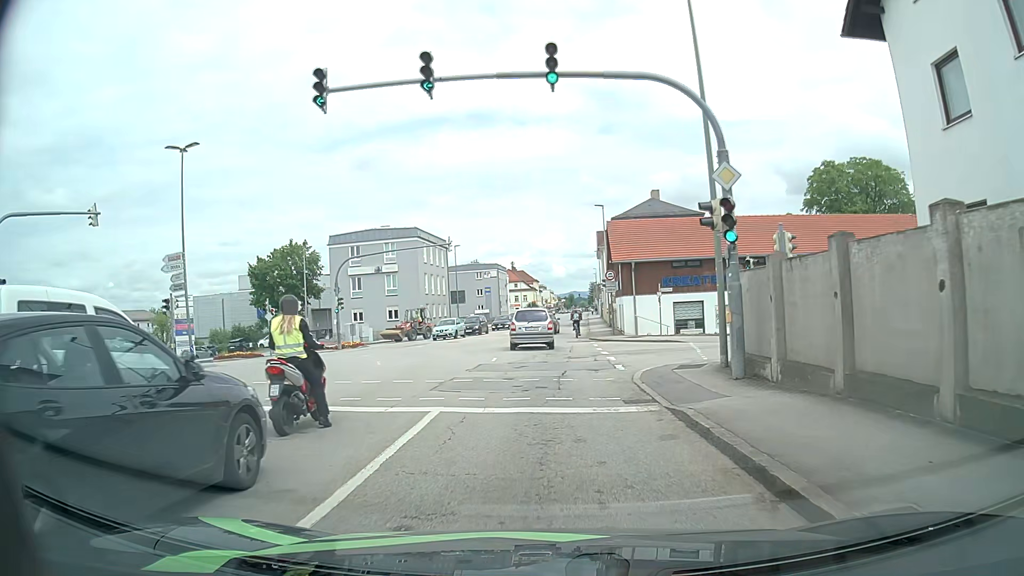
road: tertiary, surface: asphalt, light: Day
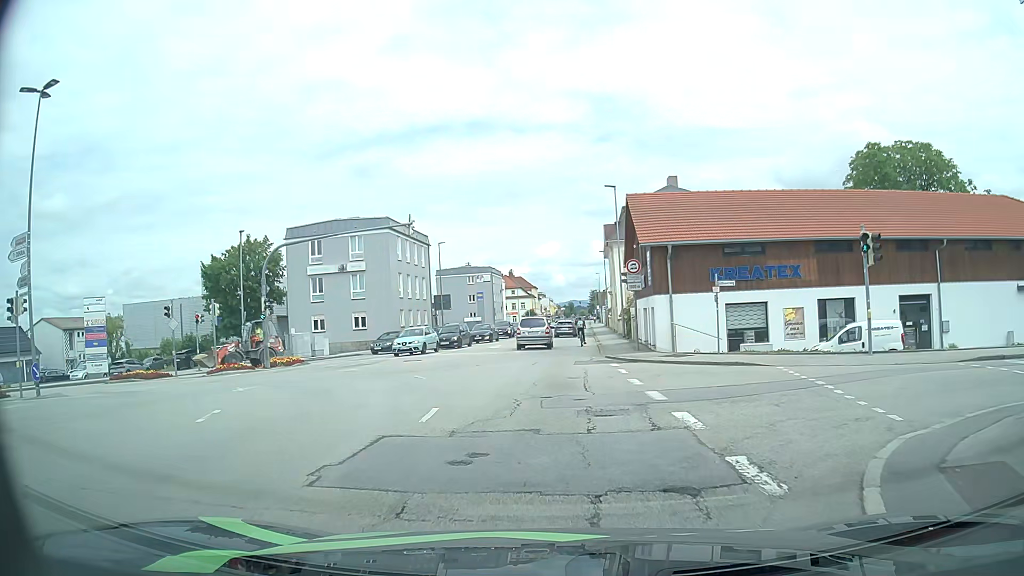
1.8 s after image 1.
(-0.1, +11.3) m; -1°
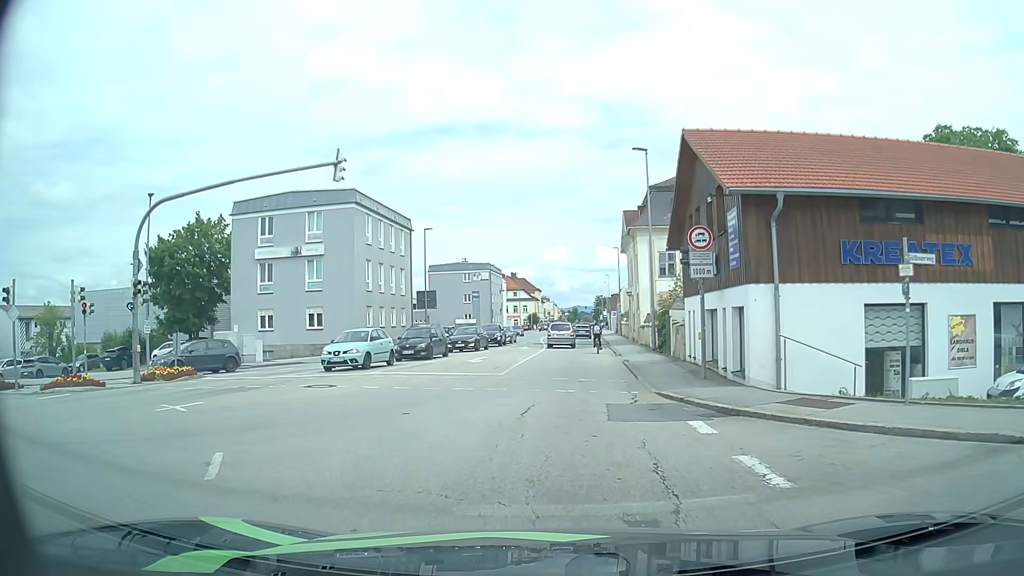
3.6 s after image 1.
(0.0, +11.5) m; +1°
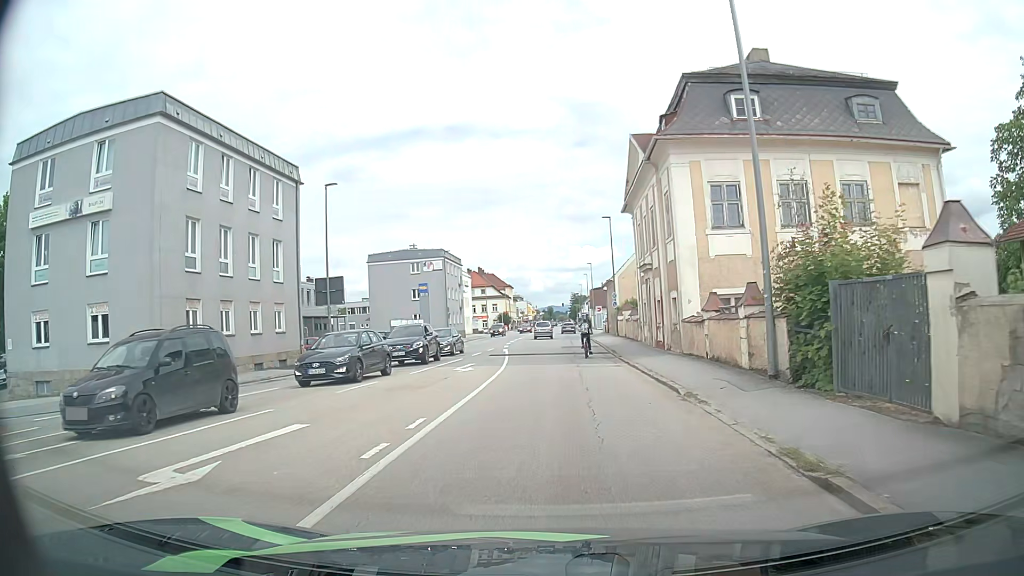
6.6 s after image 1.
(0.0, +20.8) m; 0°
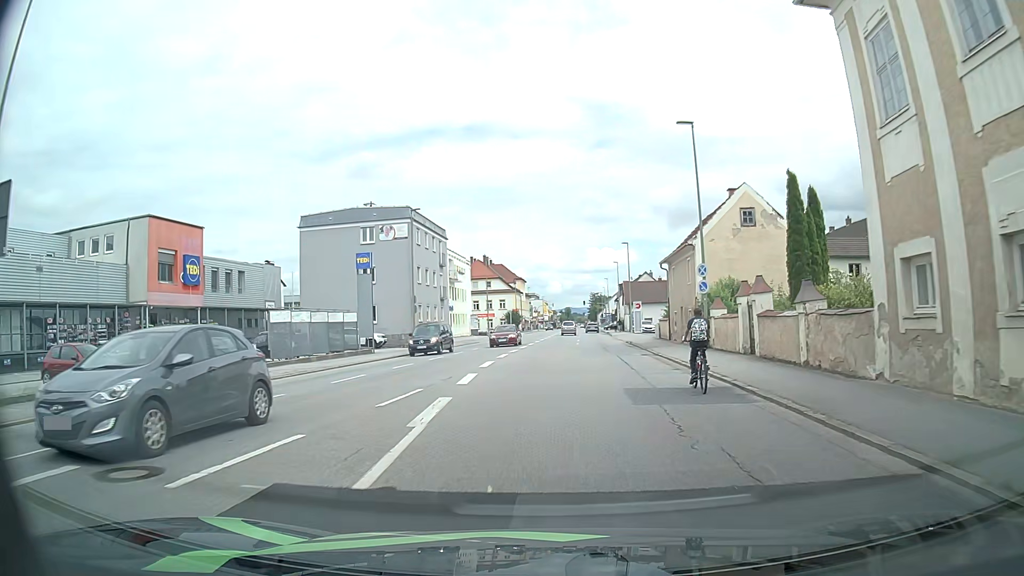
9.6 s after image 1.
(0.0, +28.1) m; -1°
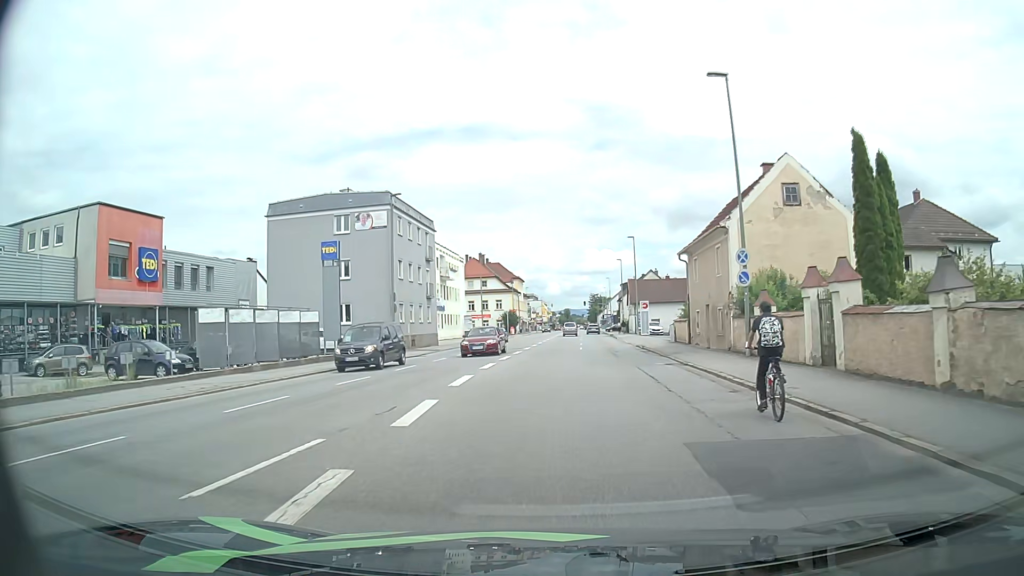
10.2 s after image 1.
(0.0, +6.4) m; +1°
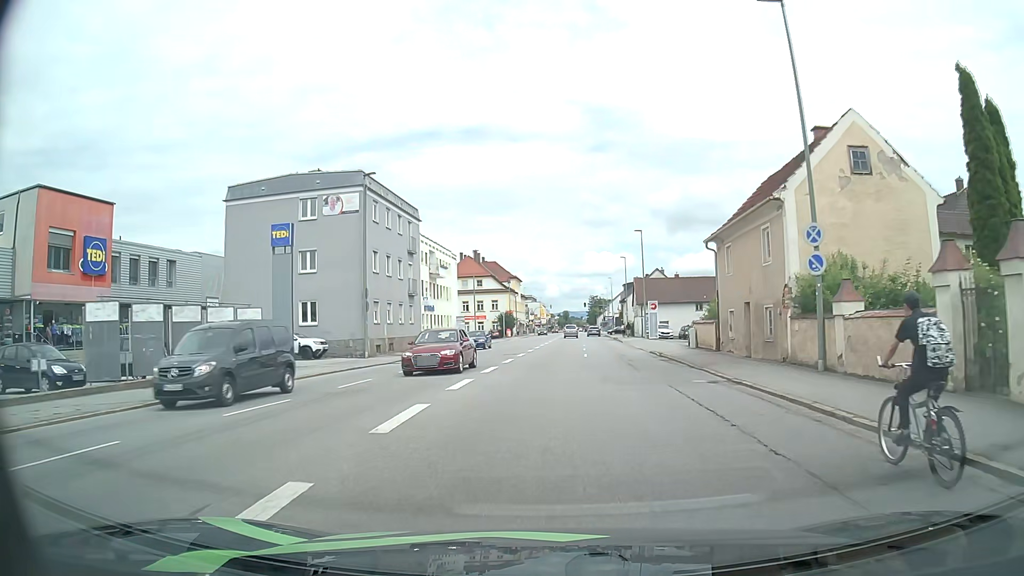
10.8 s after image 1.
(-0.1, +6.6) m; 0°
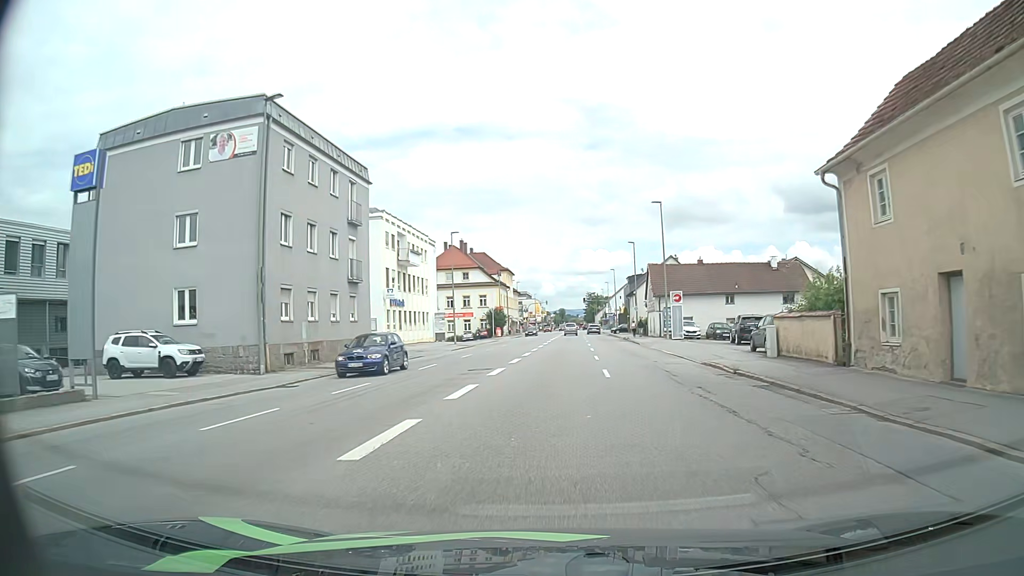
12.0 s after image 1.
(-0.1, +13.8) m; -1°
(0, +10) (0, +20) (+1, +30) (+1, +40) (+2, +50) (+2, +60) (+3, +70) (+4, +80) (+5, +90) (+6, +100) m
